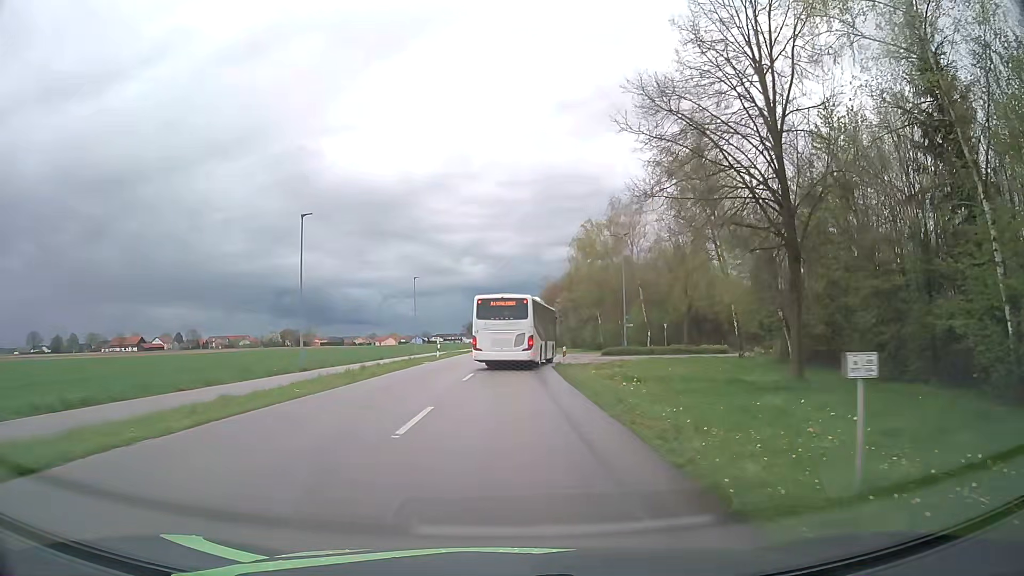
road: secondary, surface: asphalt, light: Day
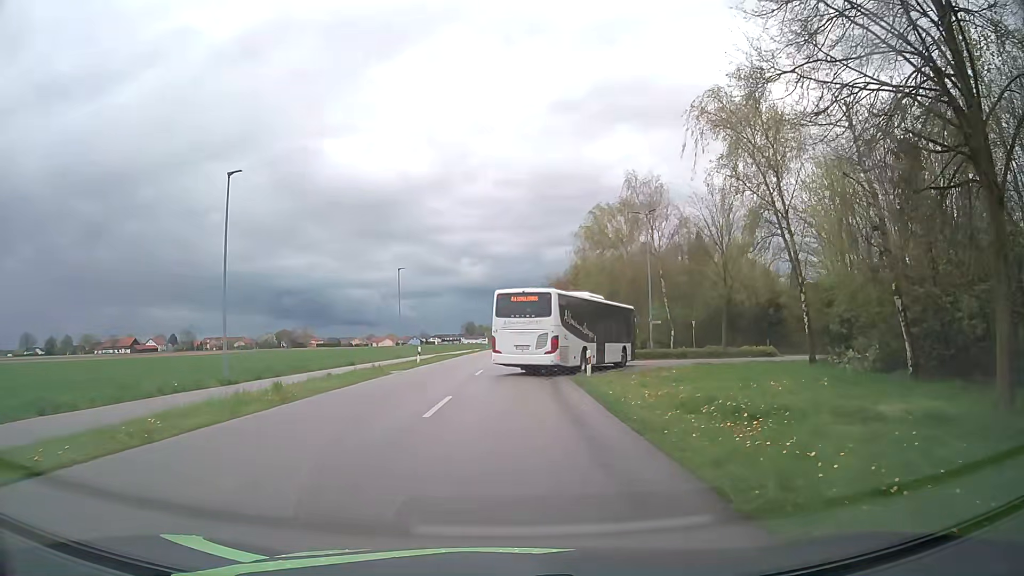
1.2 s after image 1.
(0.0, +9.7) m; 0°
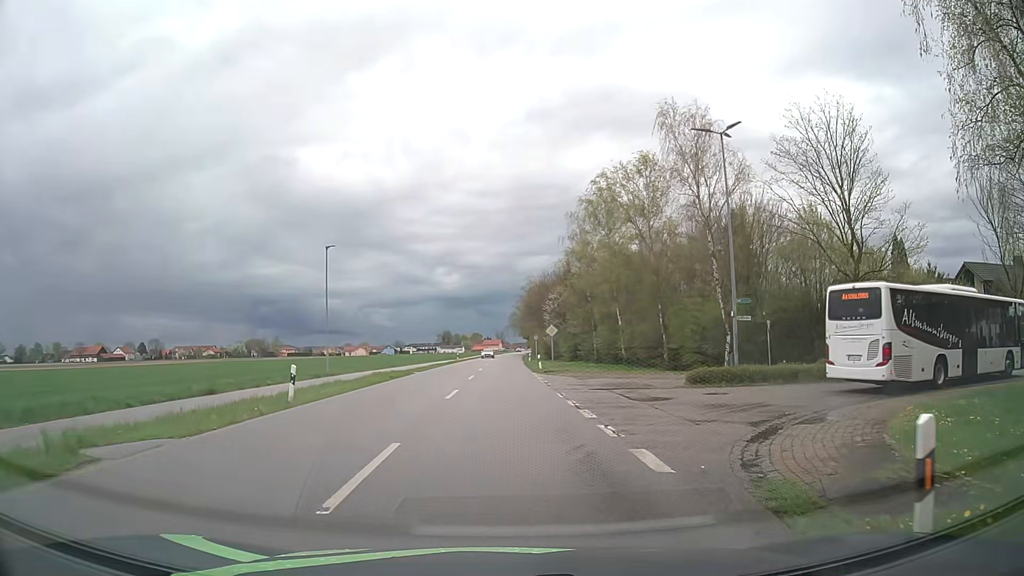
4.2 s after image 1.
(+0.2, +19.3) m; +2°
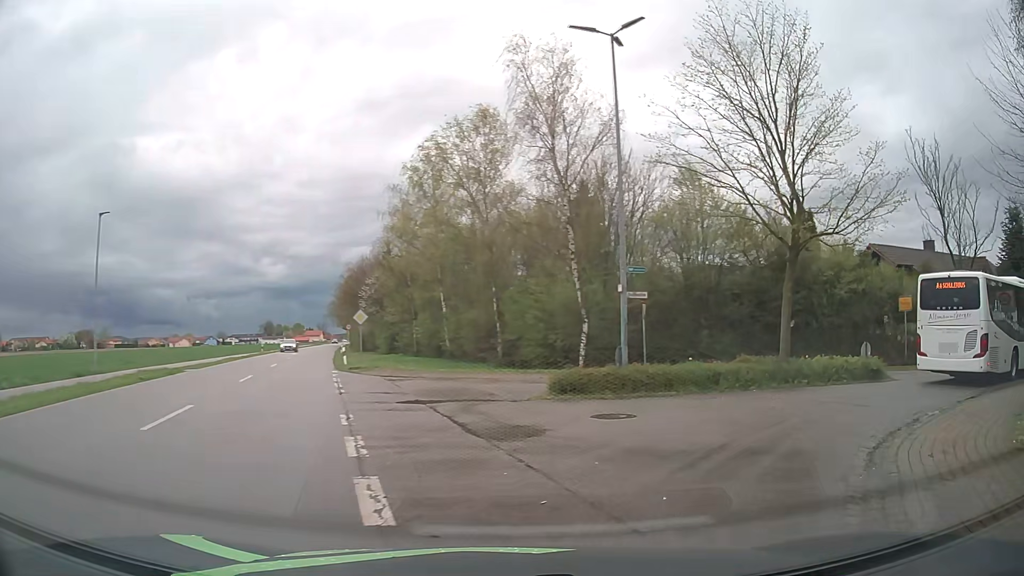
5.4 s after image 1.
(+0.8, +8.4) m; +13°
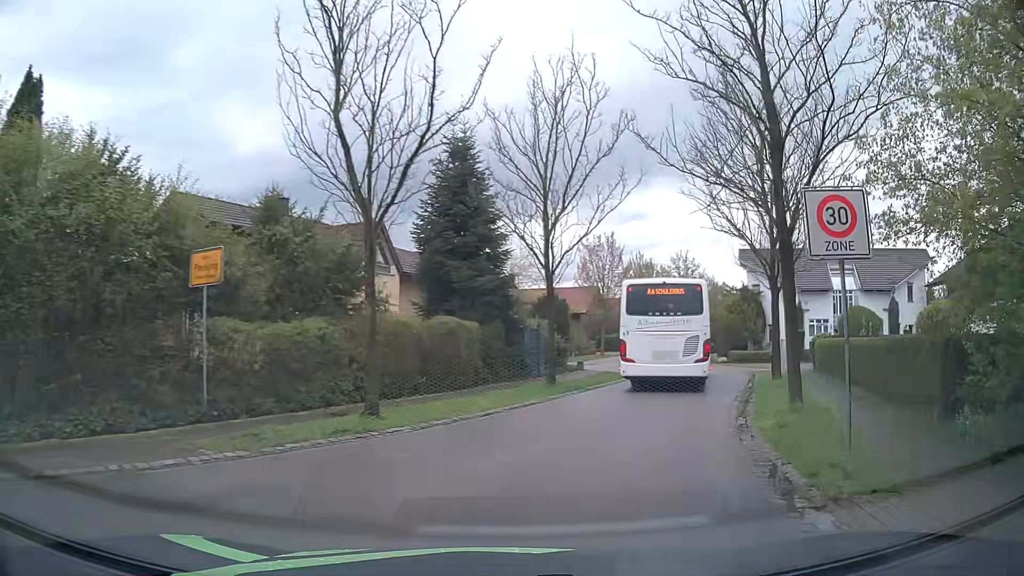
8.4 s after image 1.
(+10.0, +15.8) m; +58°
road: residential
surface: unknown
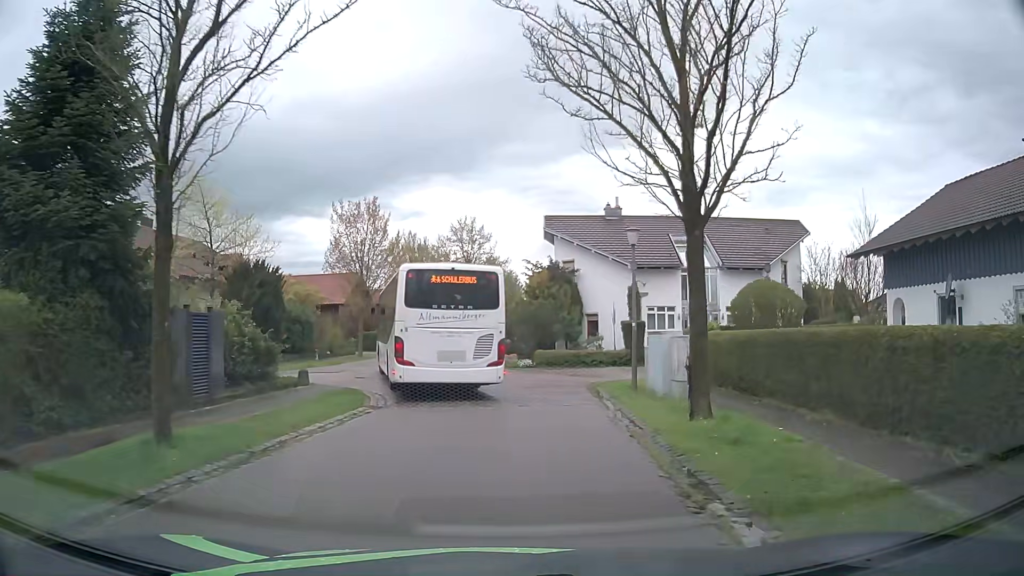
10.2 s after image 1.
(+2.4, +12.6) m; +18°
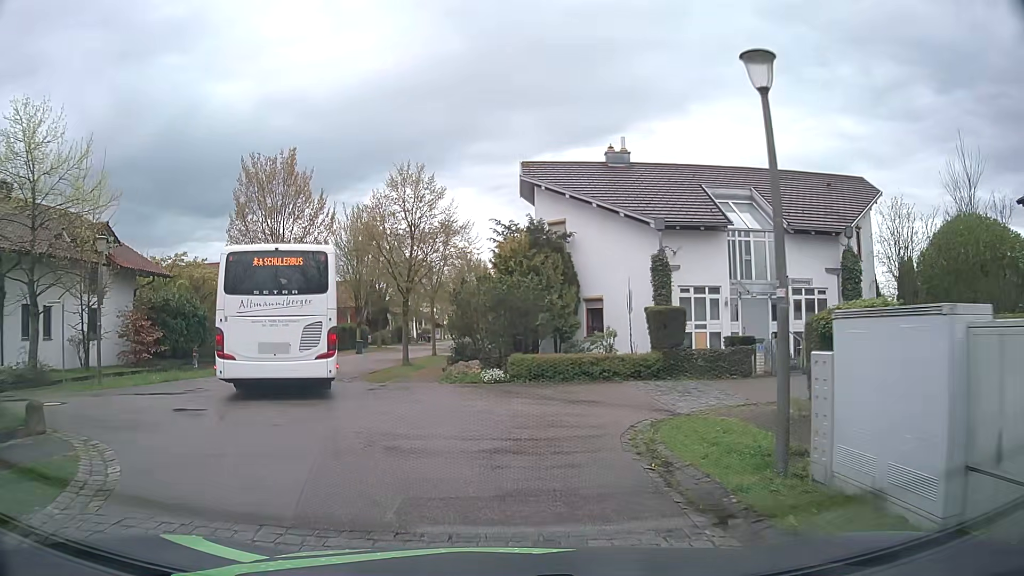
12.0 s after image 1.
(+0.6, +11.3) m; +5°
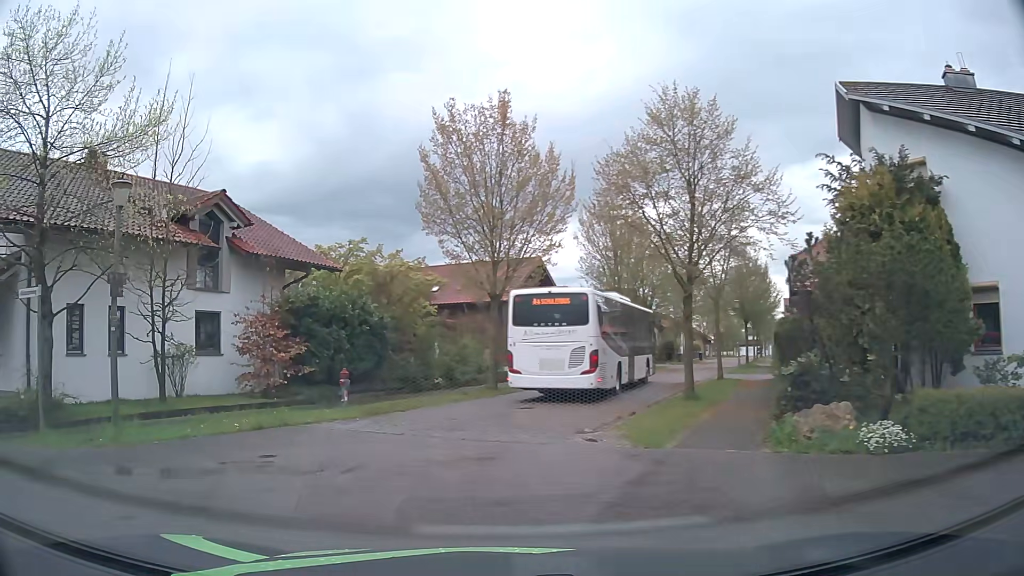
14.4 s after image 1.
(-1.3, +9.7) m; -21°
(-1, +10) (+1, +20) (+4, +29) (+8, +38) (+12, +48) (+16, +57) (+19, +66) (+23, +75) (+27, +85) (+30, +94) m
